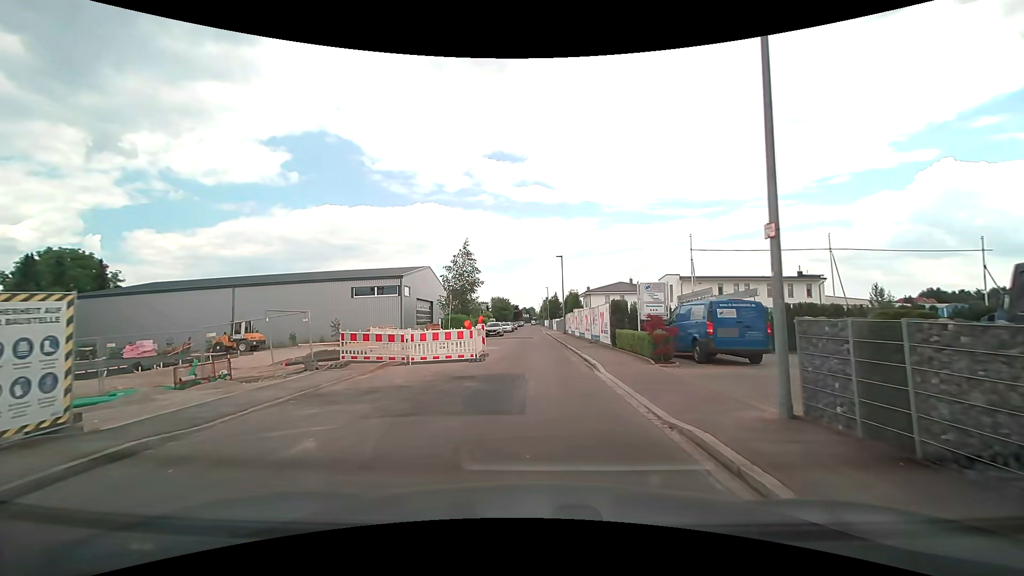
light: Day
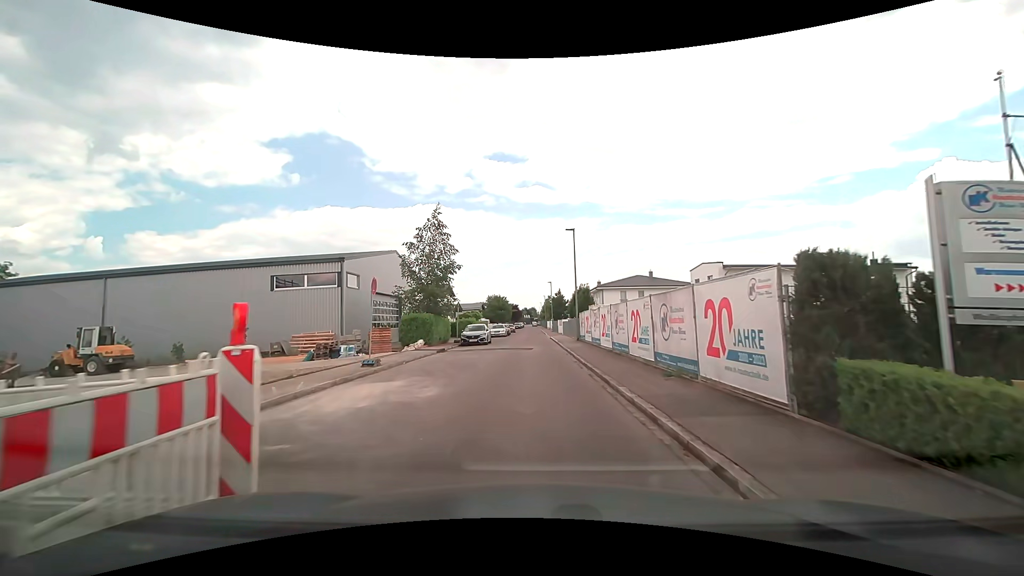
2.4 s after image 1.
(0.0, +15.1) m; 0°
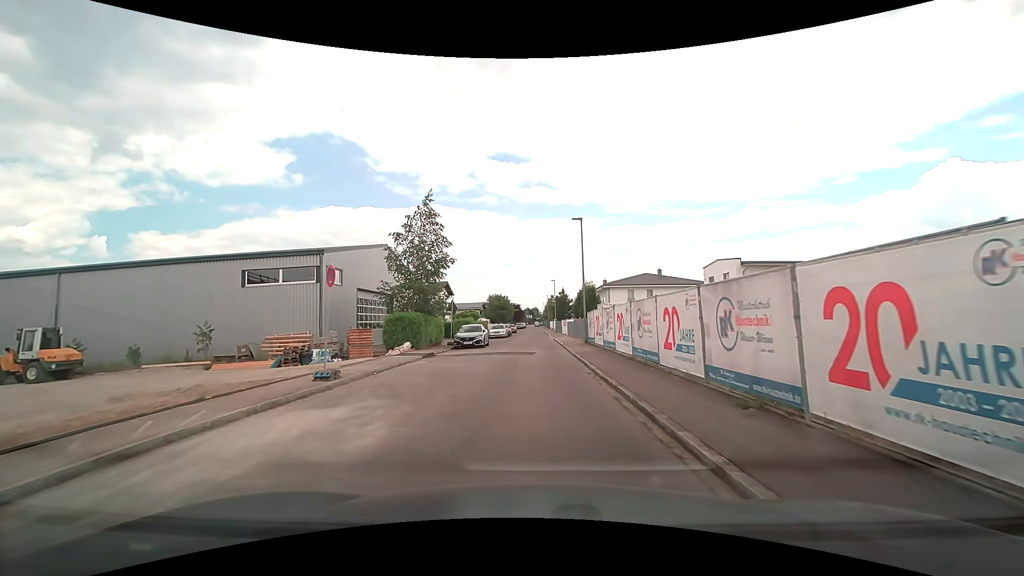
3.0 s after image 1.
(0.0, +3.7) m; 0°
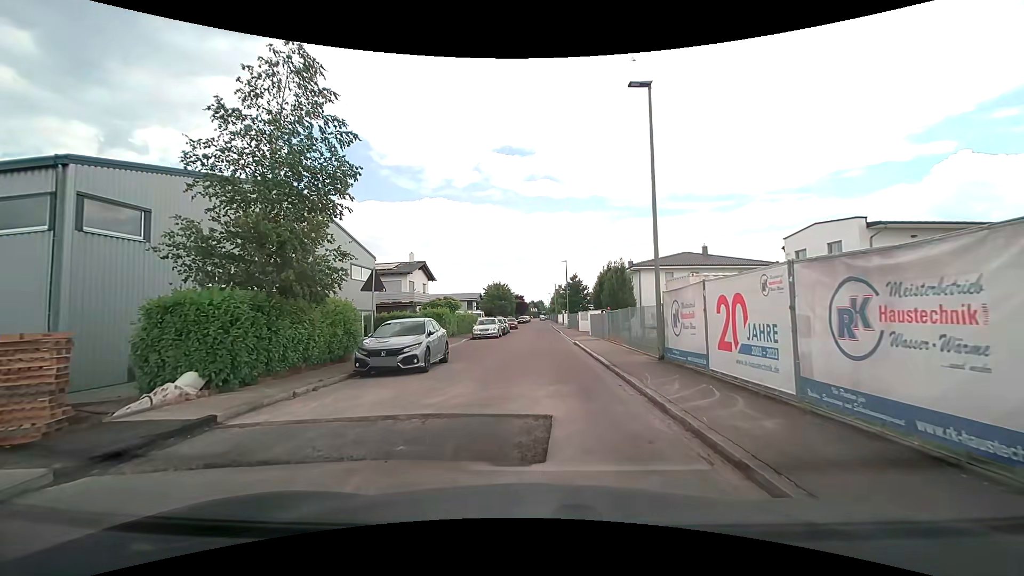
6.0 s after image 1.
(-0.1, +16.8) m; -1°
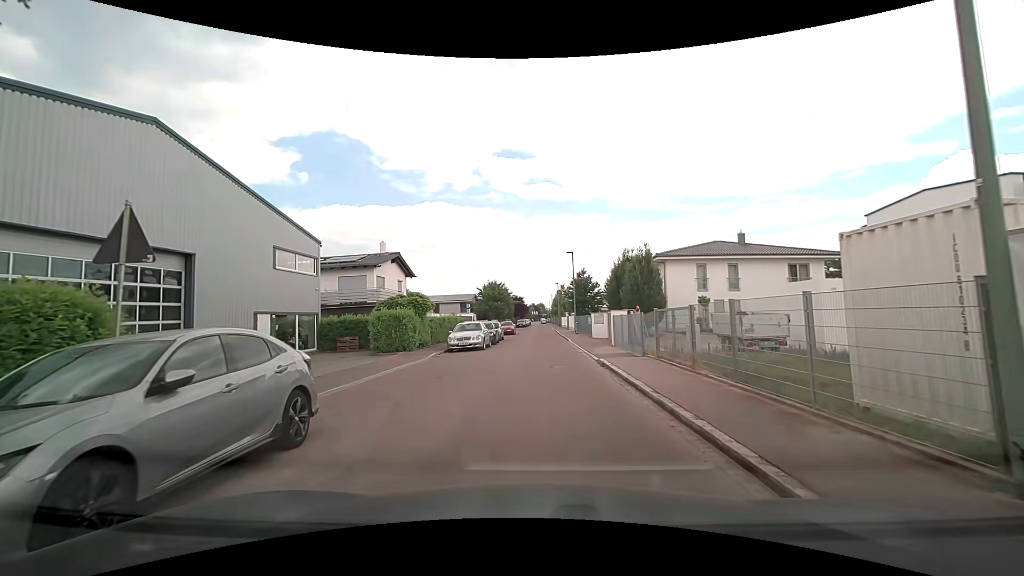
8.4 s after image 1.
(0.0, +9.8) m; +2°
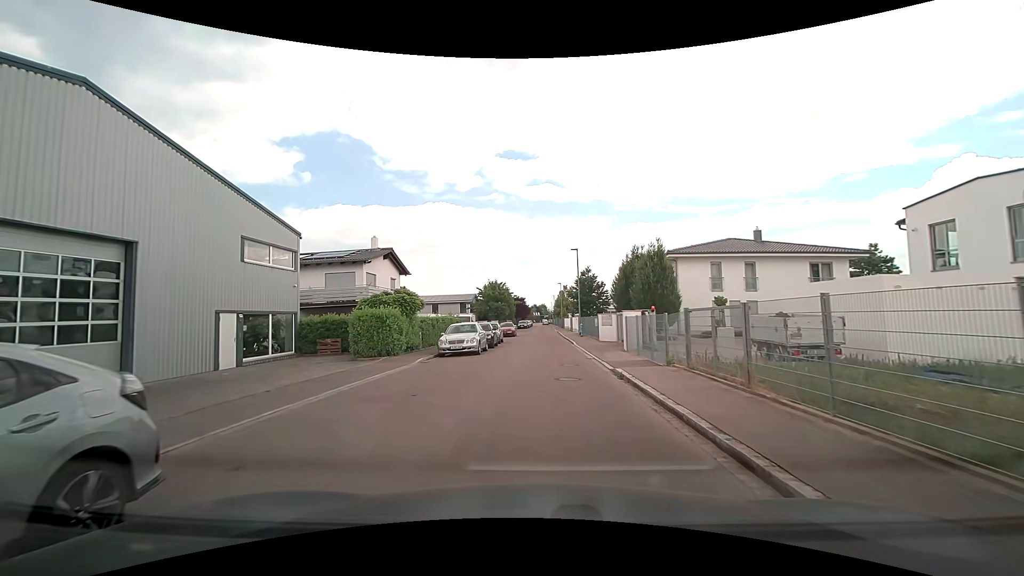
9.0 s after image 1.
(-0.1, +2.8) m; -1°
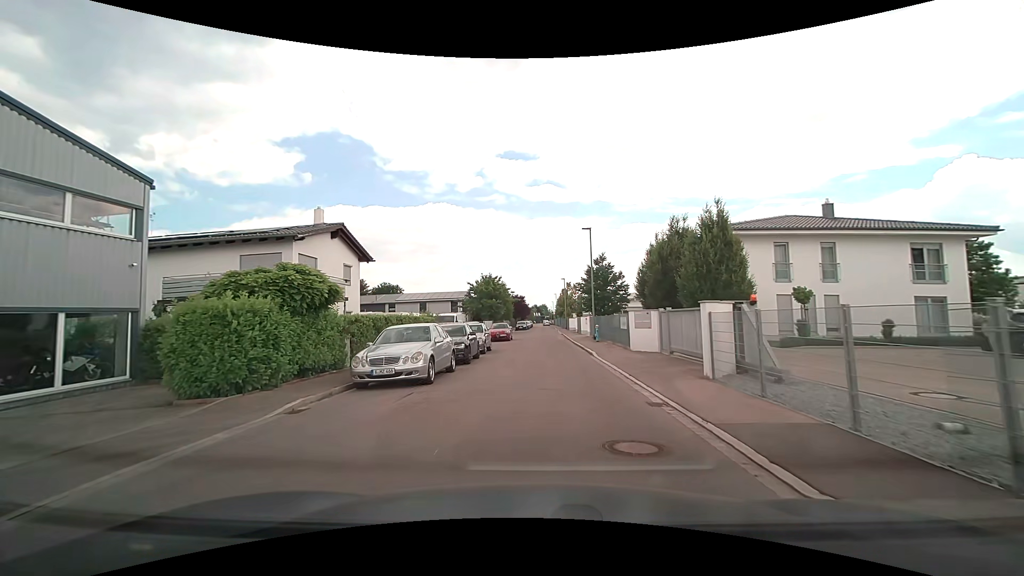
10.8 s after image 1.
(-0.1, +10.4) m; -1°
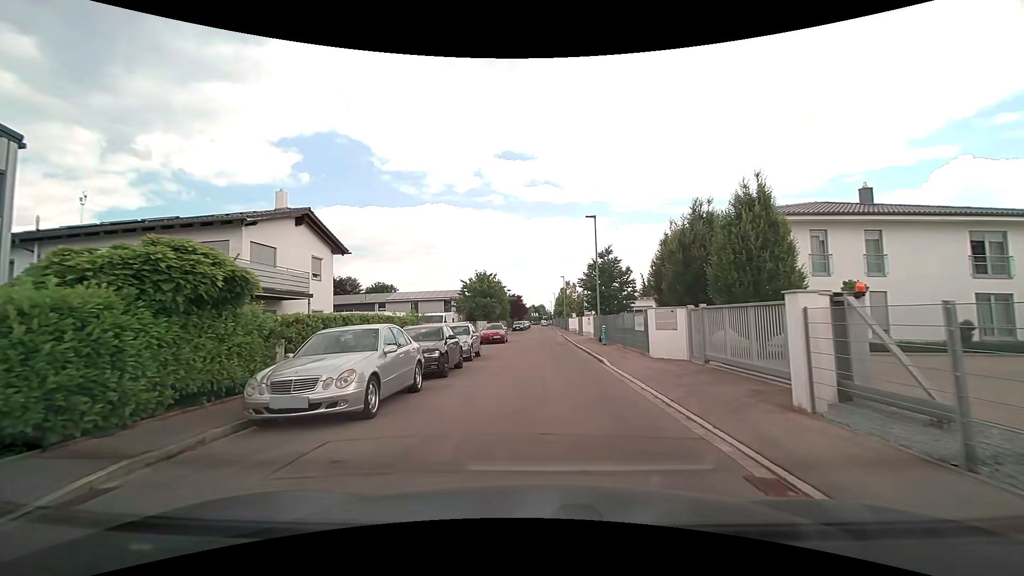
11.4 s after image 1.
(0.0, +4.1) m; +1°
(0, +10) (0, +20) (+1, +30) (+1, +40) (+1, +50) (+1, +60) (+1, +70) (+1, +80) (+1, +90) (+2, +100) m
